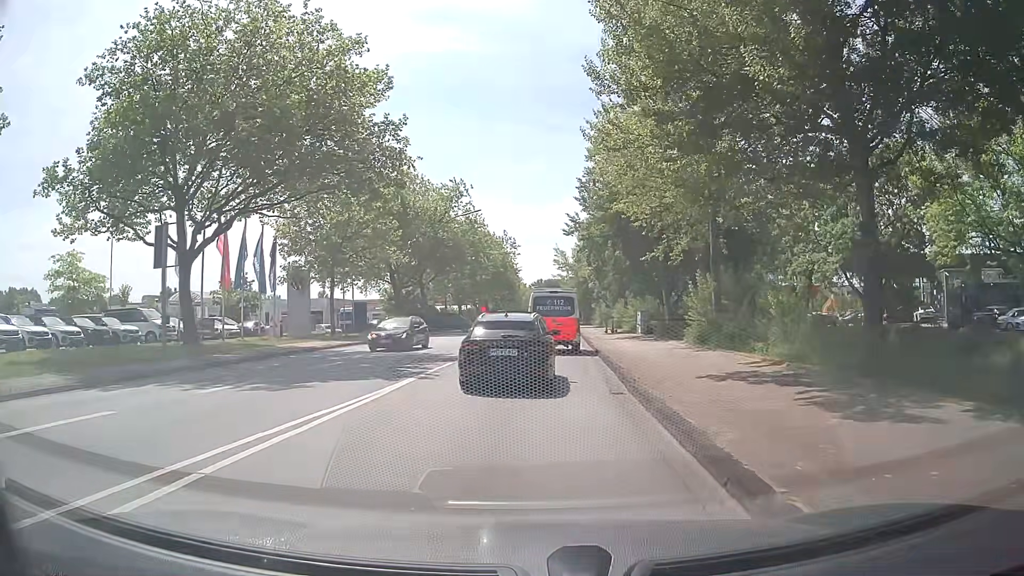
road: secondary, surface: asphalt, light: Day
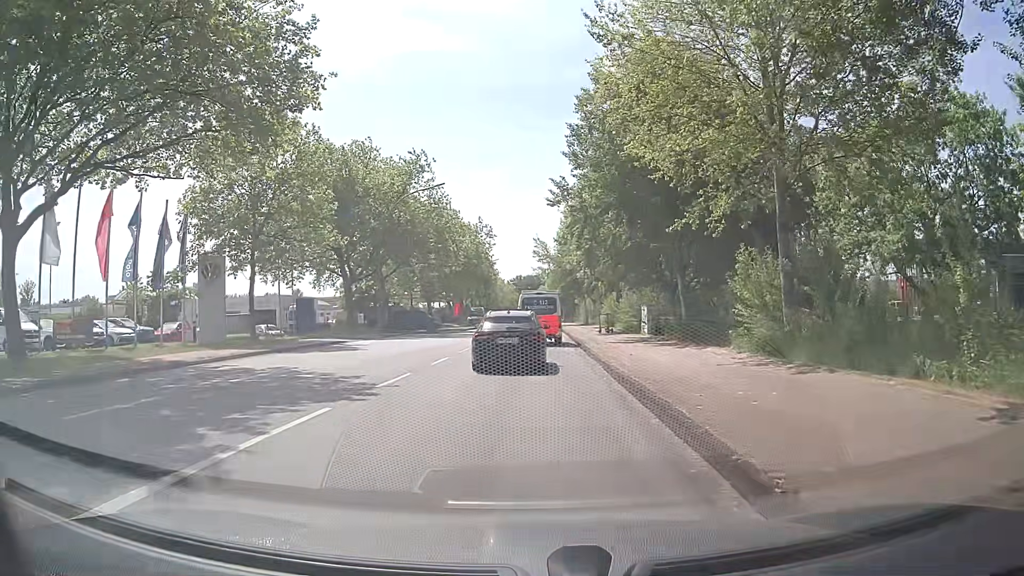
(+0.2, +10.4) m; +1°
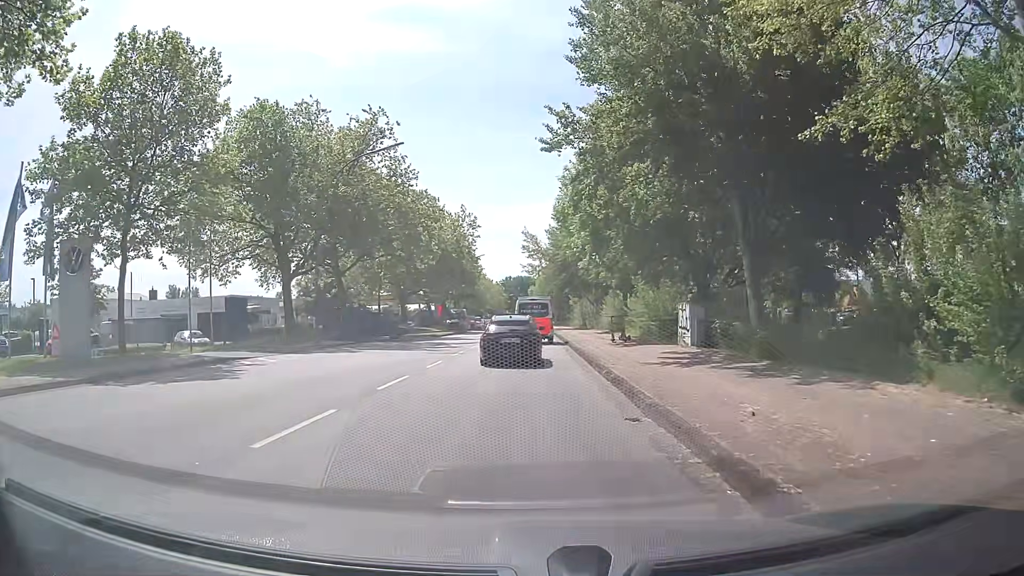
(+0.3, +11.7) m; +2°
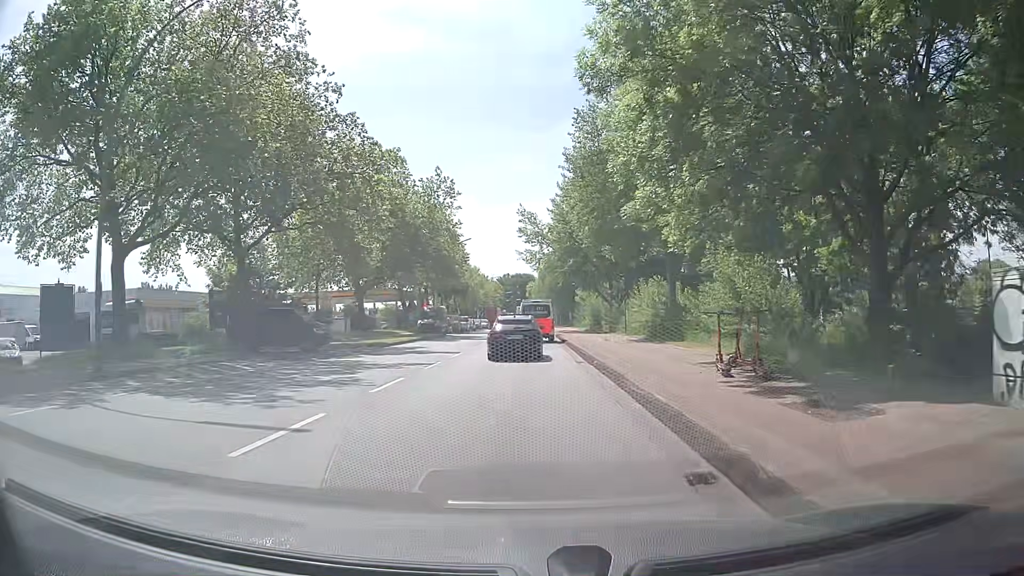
(+0.1, +18.8) m; 0°
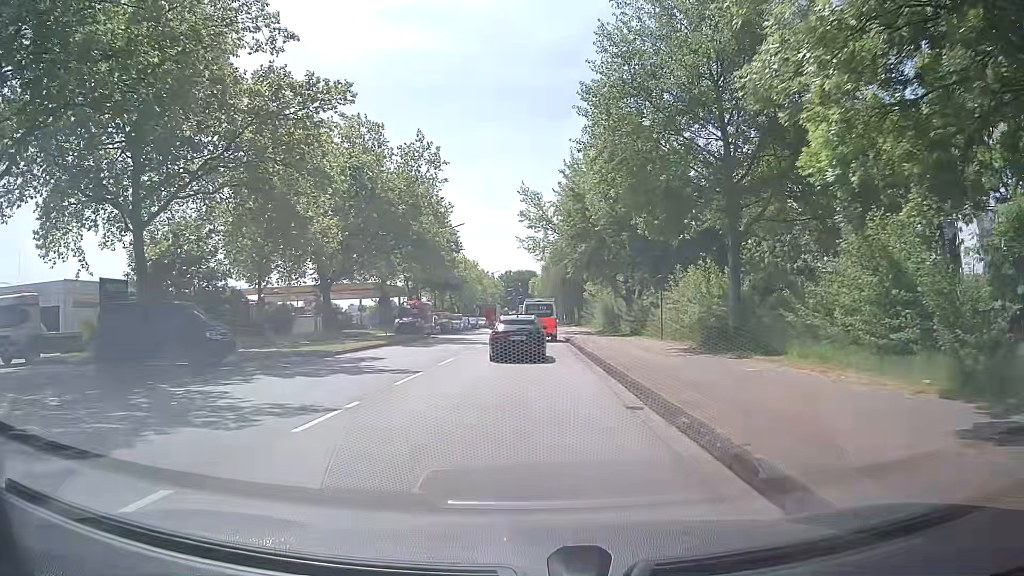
(0.0, +10.7) m; 0°
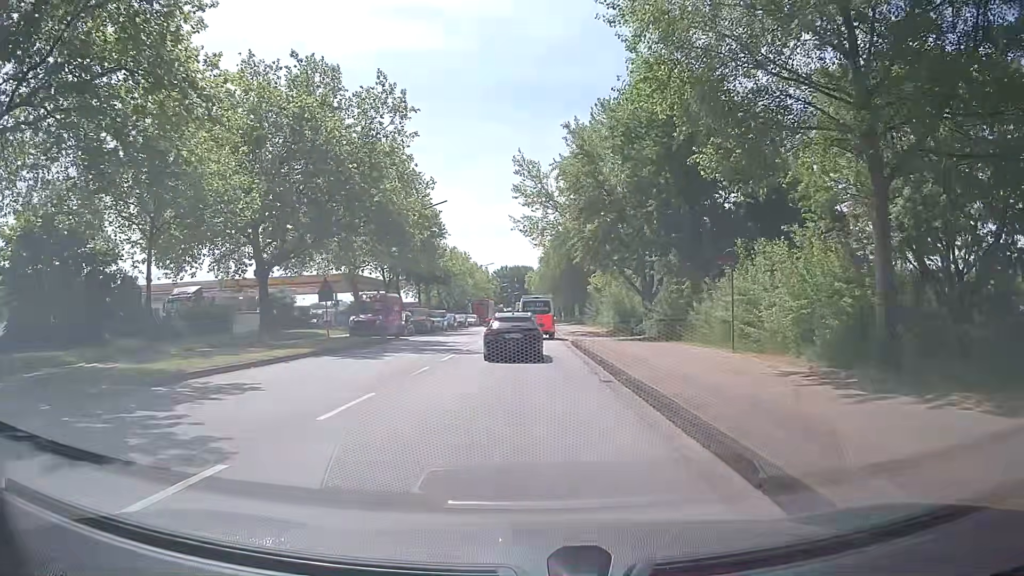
(-0.1, +11.1) m; 0°
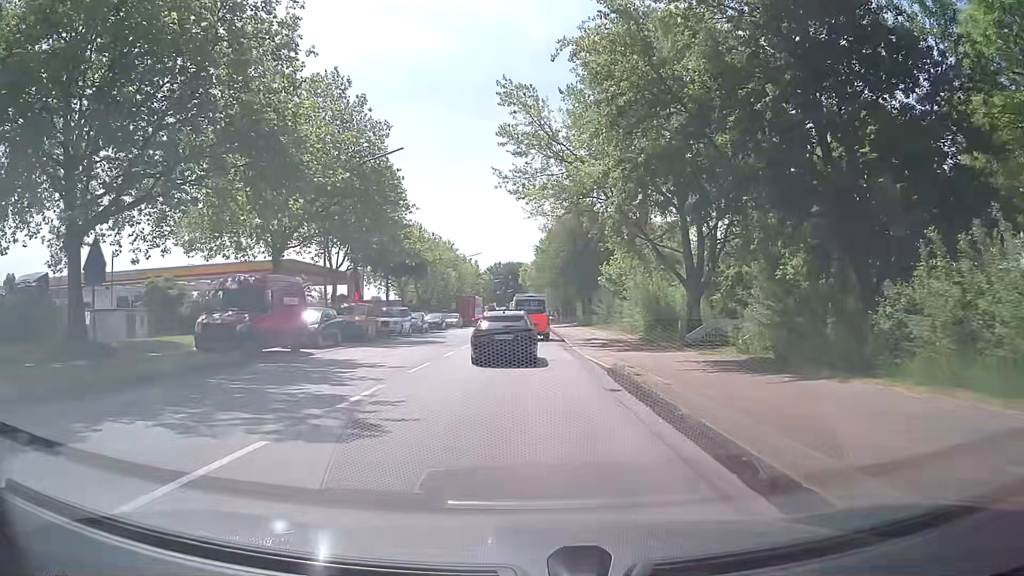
(0.0, +16.8) m; 0°
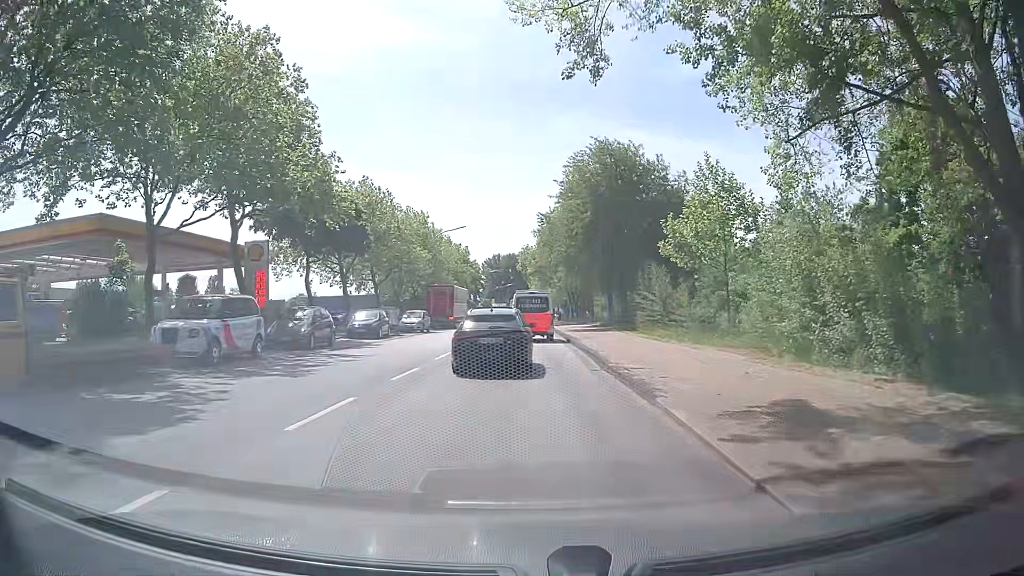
(0.0, +26.2) m; 0°
(0, +10) (0, +20) (0, +30) (0, +40) (0, +50) (-1, +60) (-1, +70) (-1, +80) (-1, +90) (-1, +100) m
